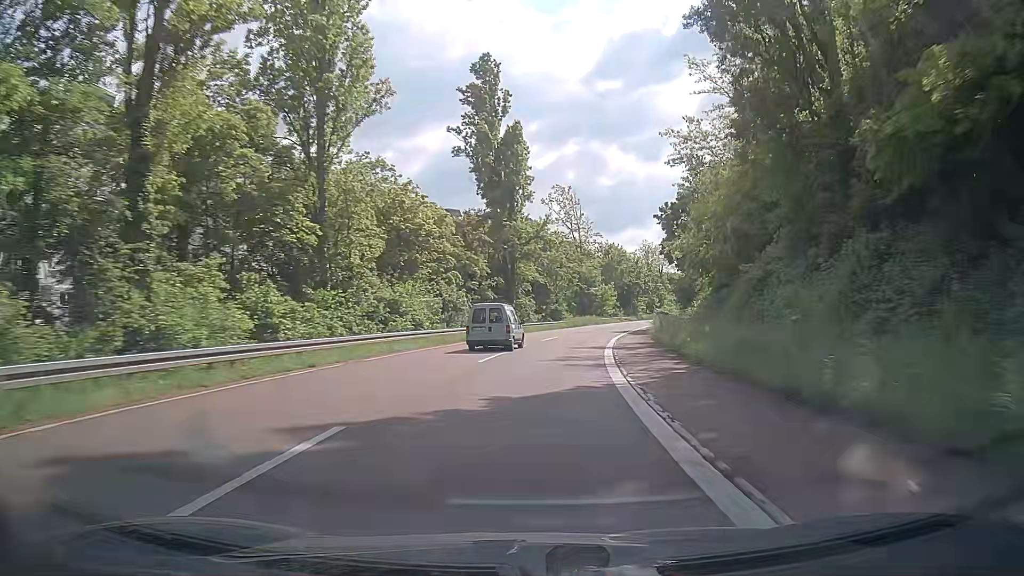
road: trunk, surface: asphalt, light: Day
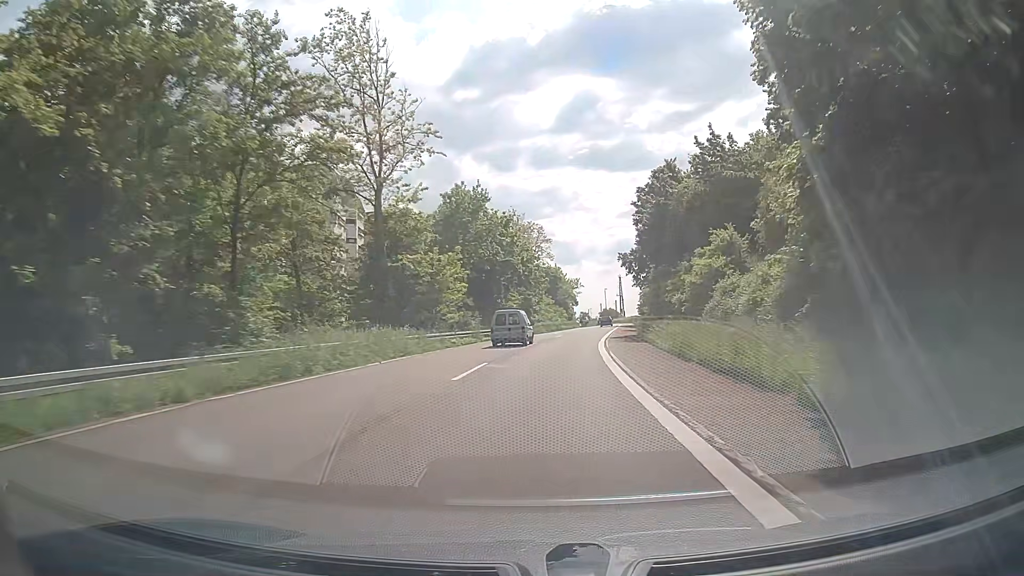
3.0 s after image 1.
(+7.0, +58.0) m; +13°
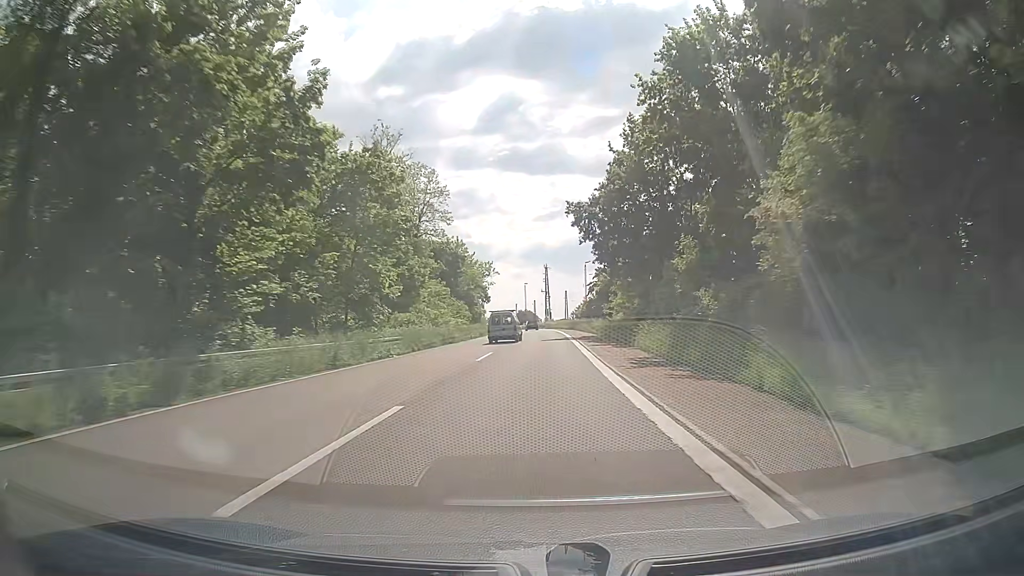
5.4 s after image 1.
(+2.8, +46.5) m; +7°
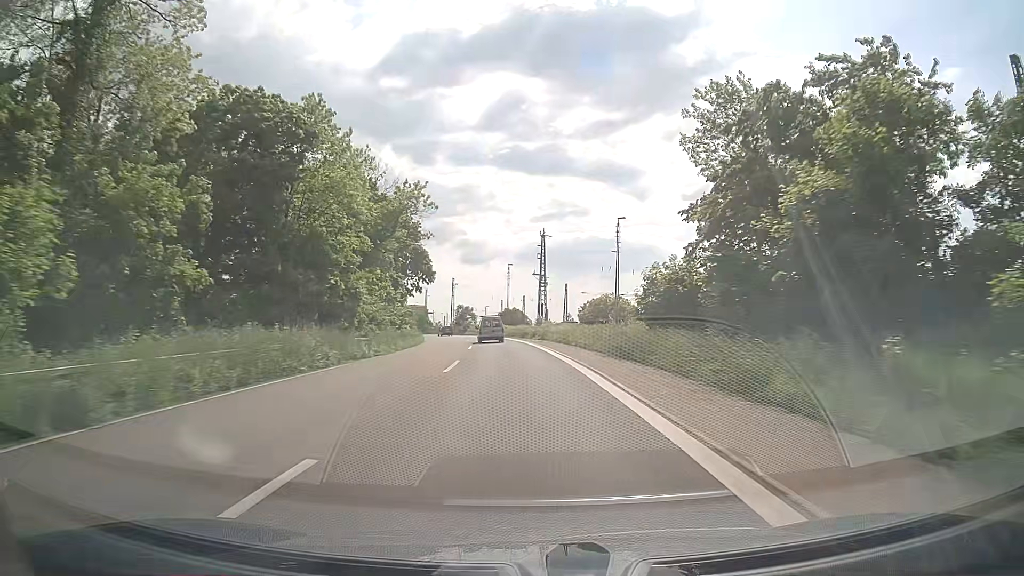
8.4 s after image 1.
(+0.9, +58.1) m; 0°
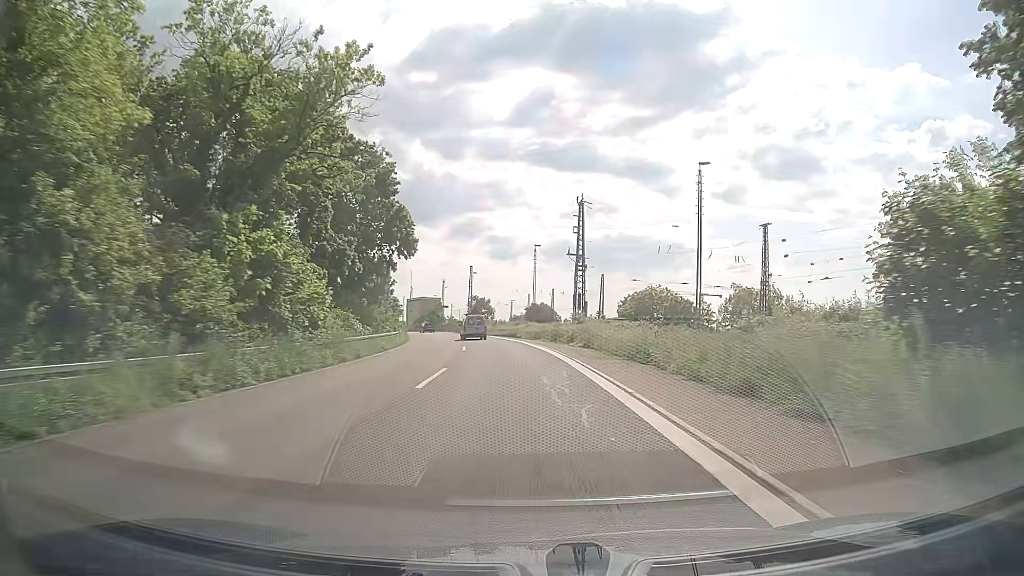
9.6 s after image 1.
(-0.3, +22.9) m; -2°
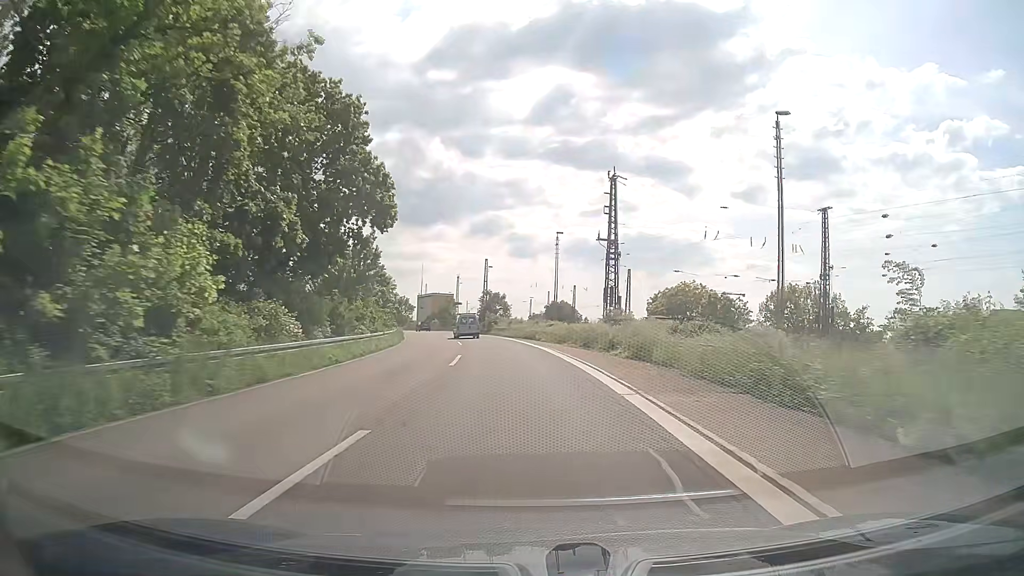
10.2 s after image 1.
(-0.2, +11.4) m; -2°
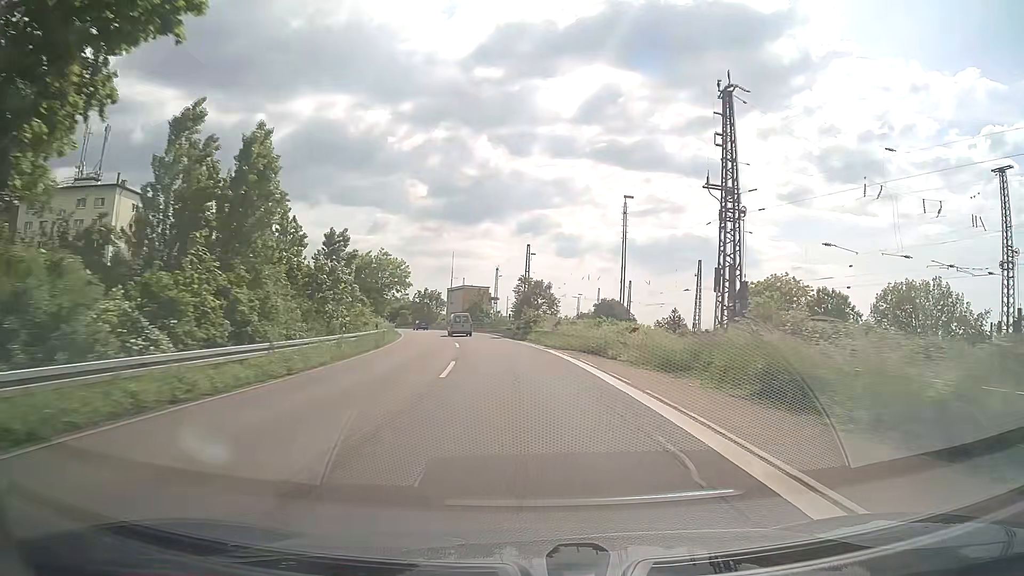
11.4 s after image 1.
(-0.8, +22.4) m; -4°
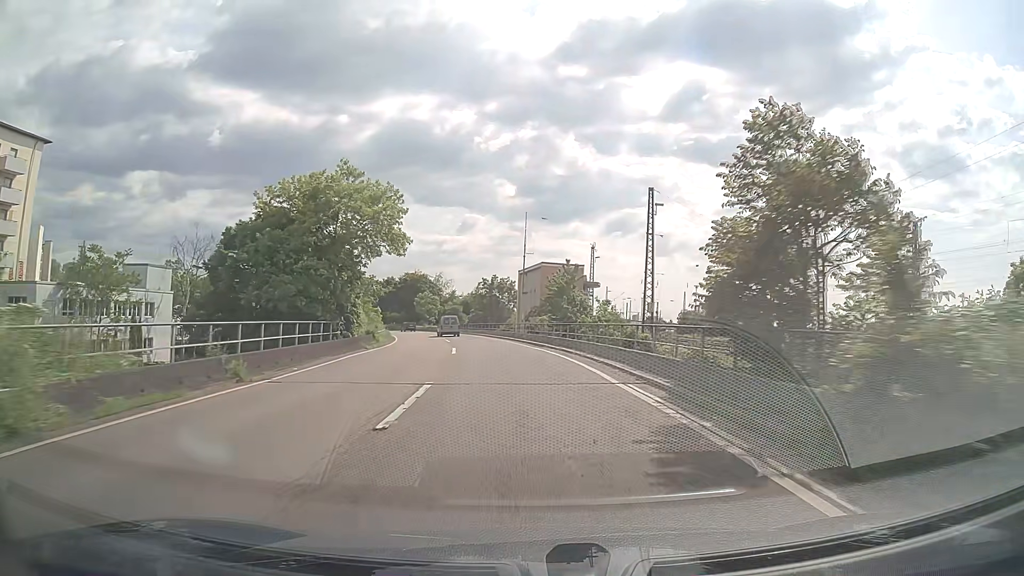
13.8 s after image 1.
(-3.0, +43.9) m; -7°
(0, +10) (-1, +20) (-2, +30) (-3, +40) (-4, +50) (-6, +60) (-8, +69) (-11, +79) (-14, +89) (-17, +98) m
